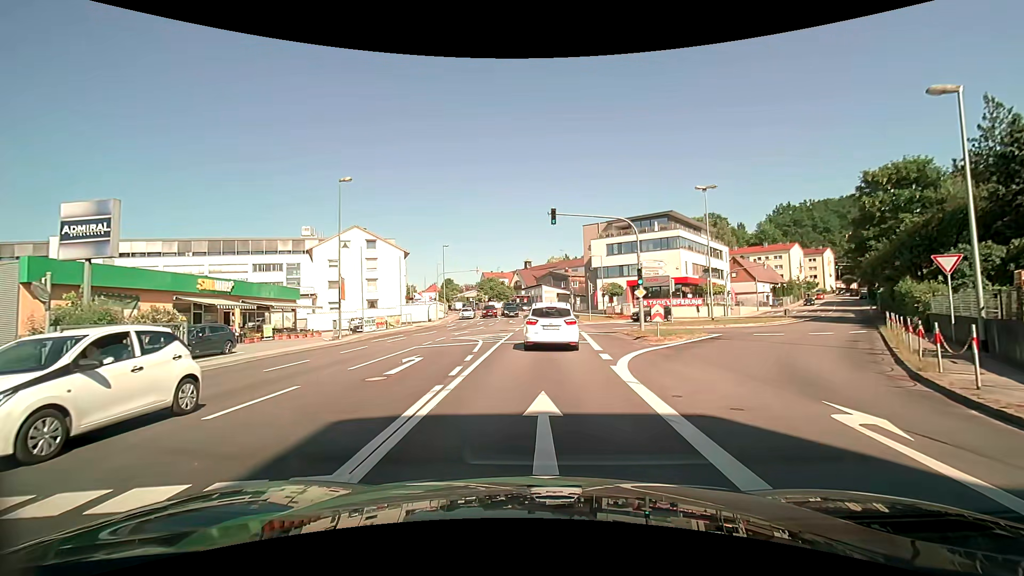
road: tertiary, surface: asphalt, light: Day
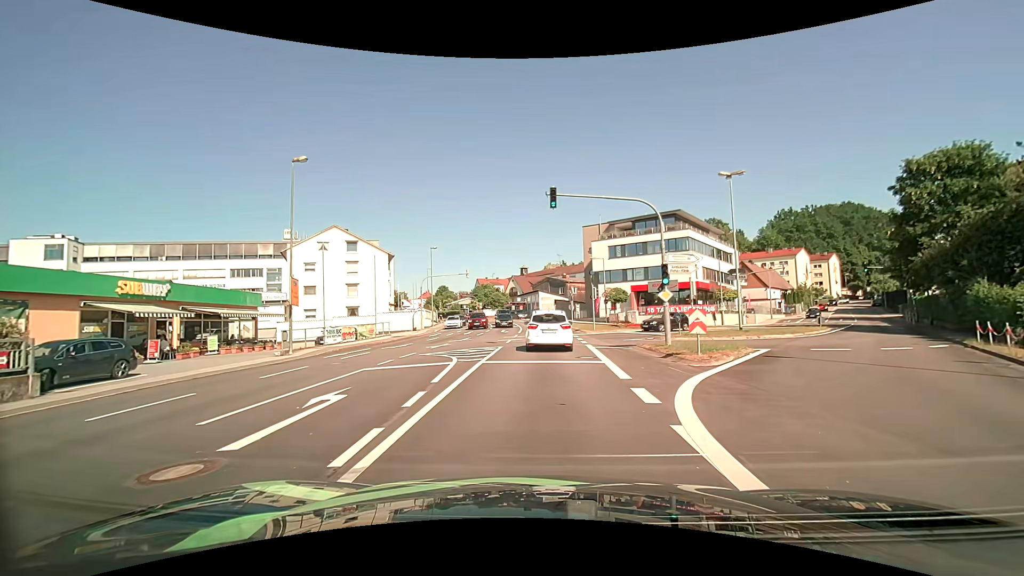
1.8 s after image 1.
(0.0, +5.9) m; 0°
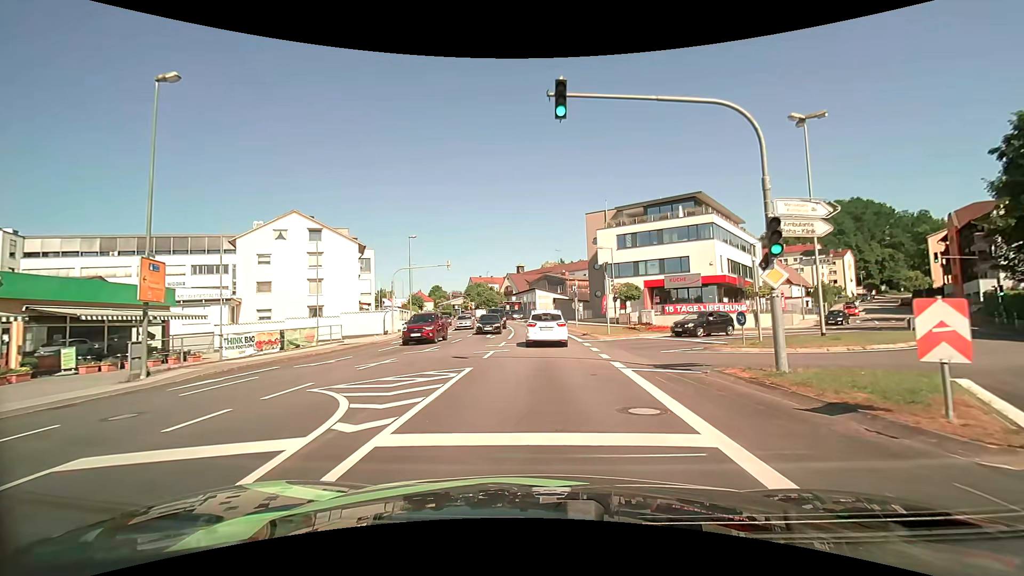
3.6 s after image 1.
(0.0, +9.6) m; 0°
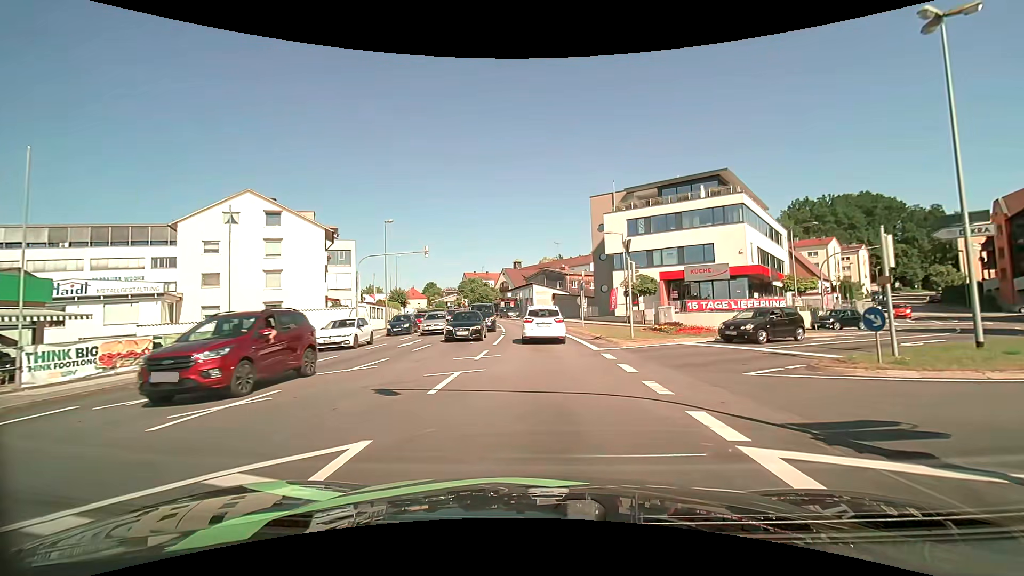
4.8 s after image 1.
(0.0, +7.9) m; 0°
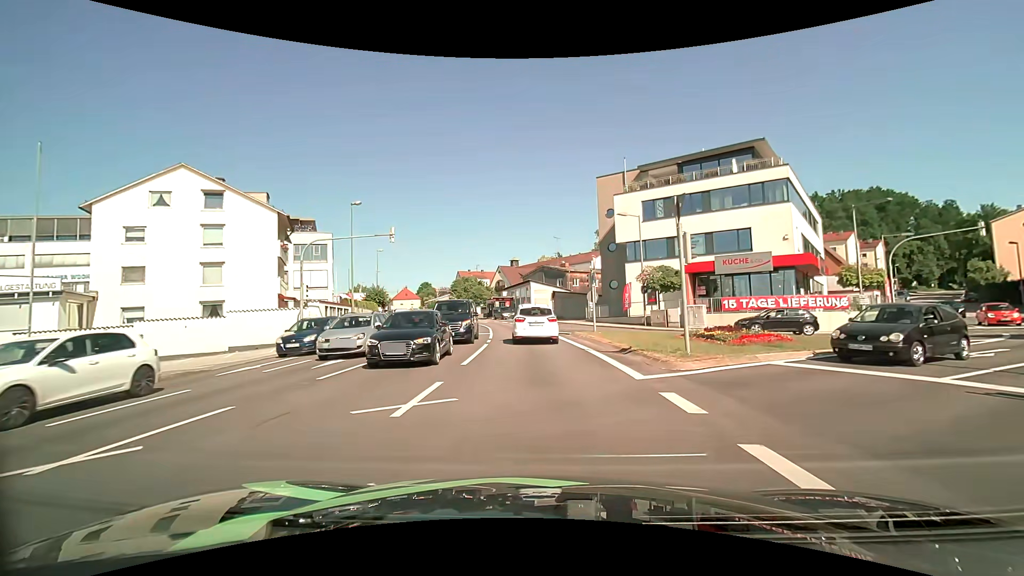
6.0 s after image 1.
(0.0, +8.0) m; 0°
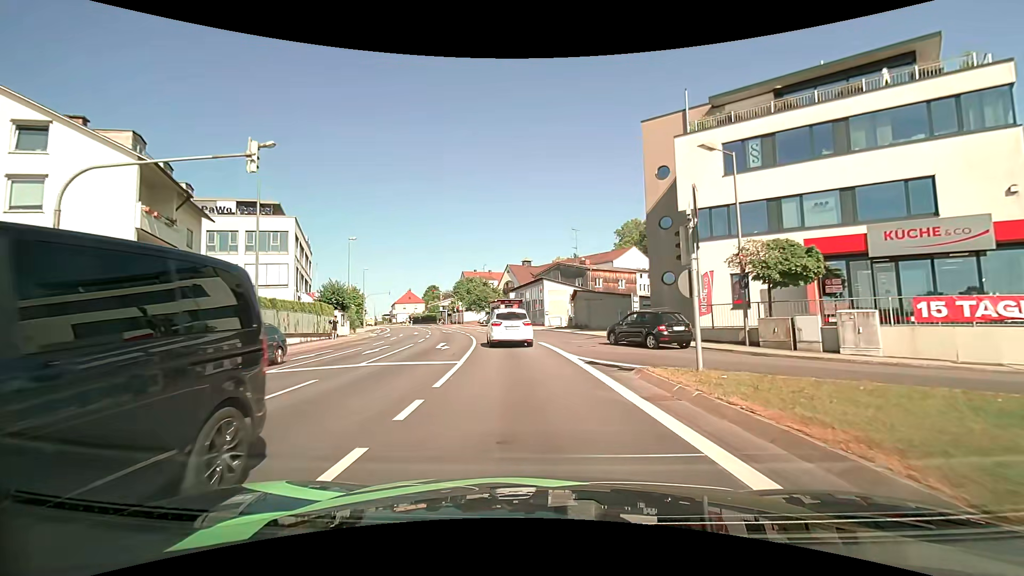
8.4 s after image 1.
(-0.1, +14.9) m; -1°
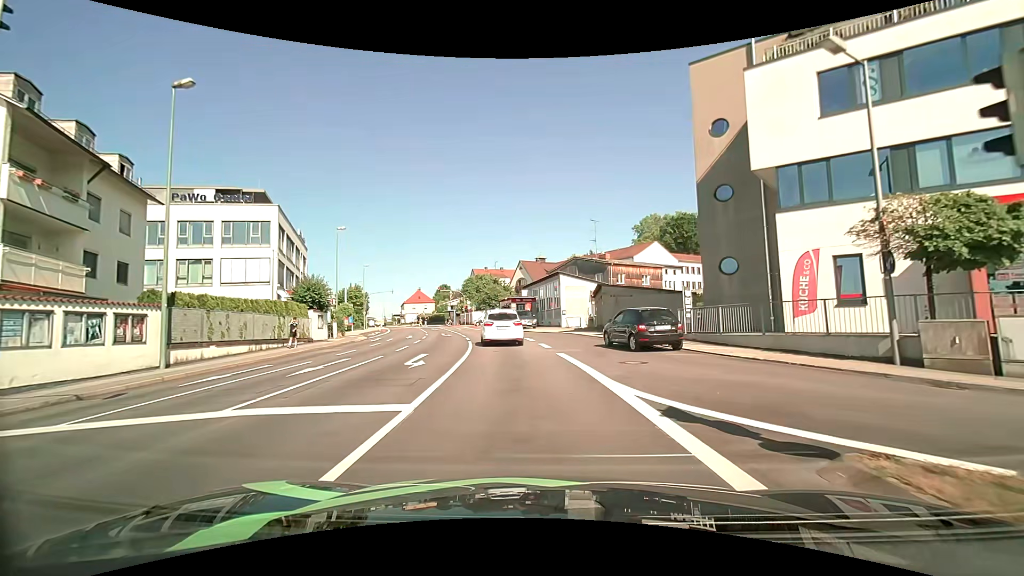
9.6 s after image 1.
(-0.1, +7.1) m; -1°
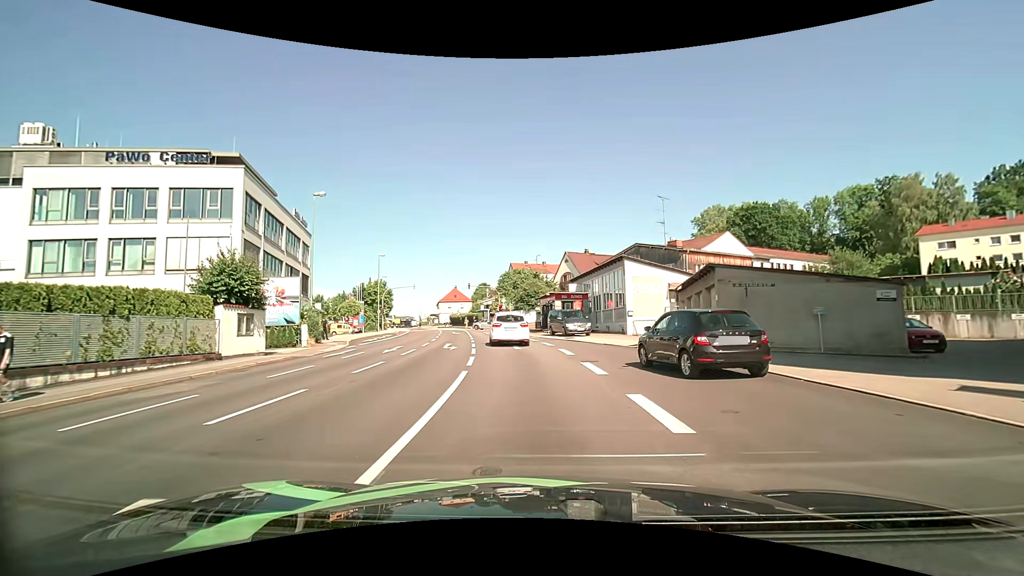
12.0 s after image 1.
(-0.7, +14.2) m; -5°
(0, +10) (-1, +20) (-2, +30) (-4, +40) (-5, +50) (-7, +59) (-10, +69) (-13, +79) (-16, +88) (-19, +98) m
